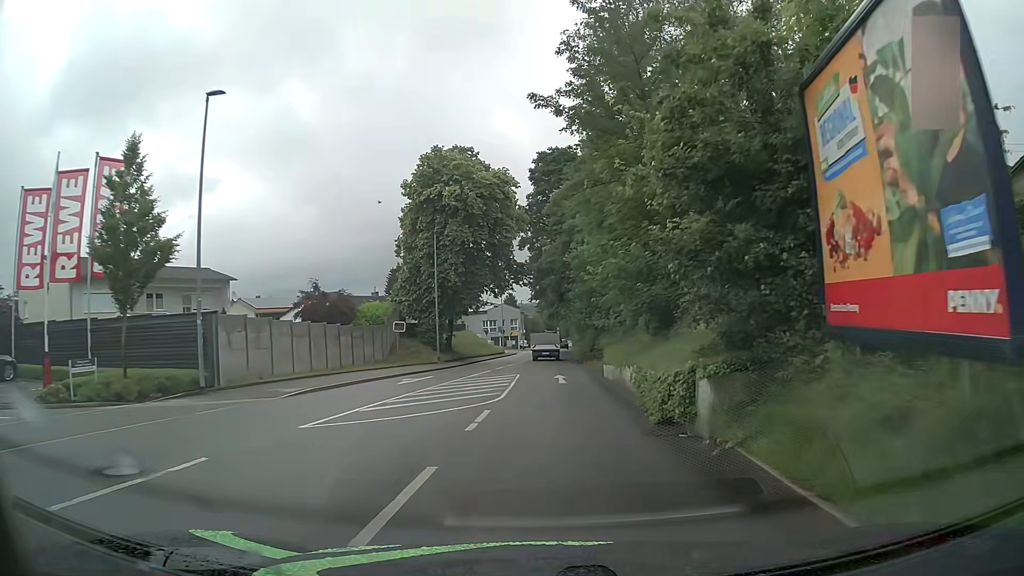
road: tertiary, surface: asphalt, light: Day
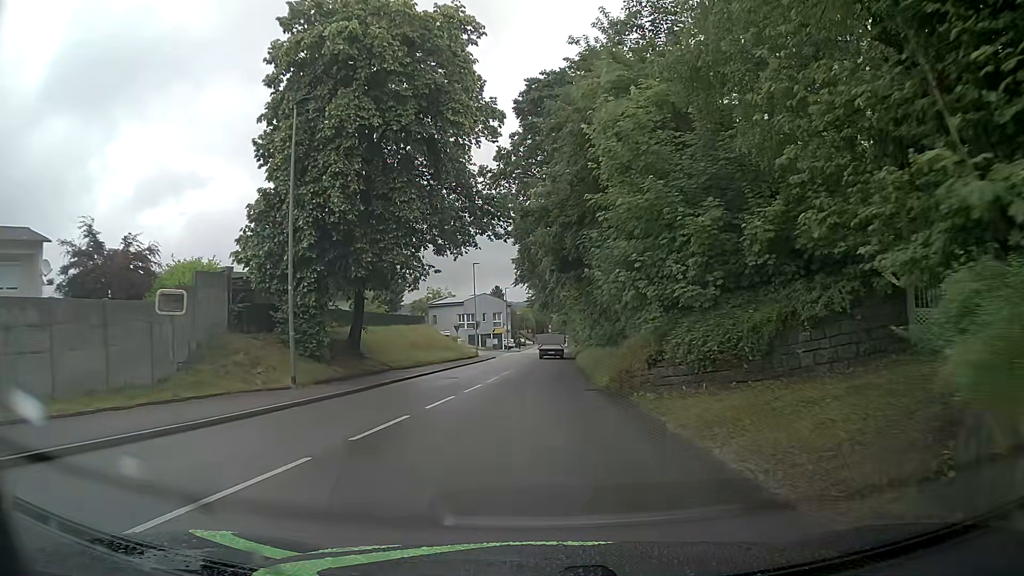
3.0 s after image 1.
(+0.2, +23.6) m; +1°
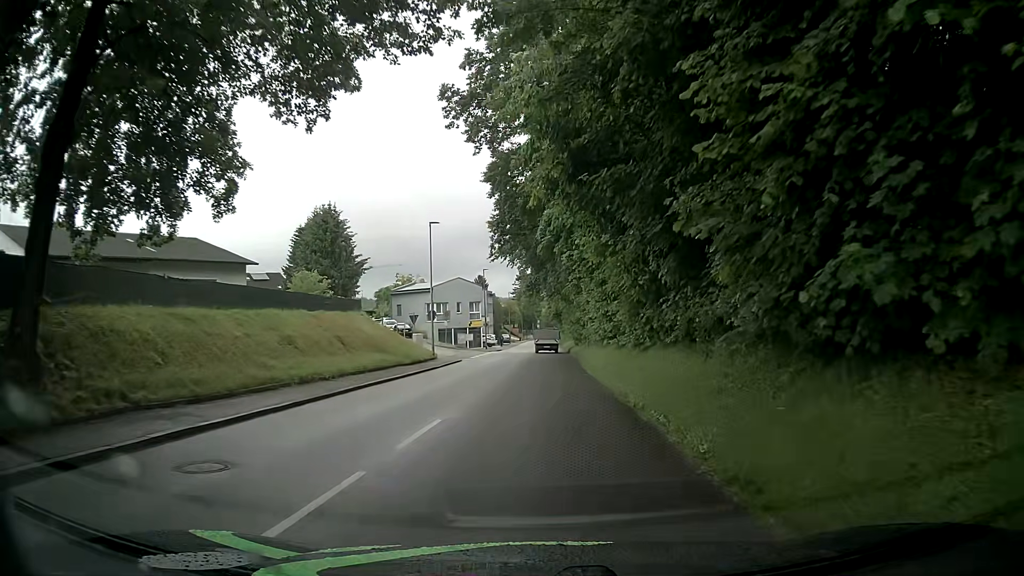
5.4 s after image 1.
(-0.3, +18.7) m; -1°
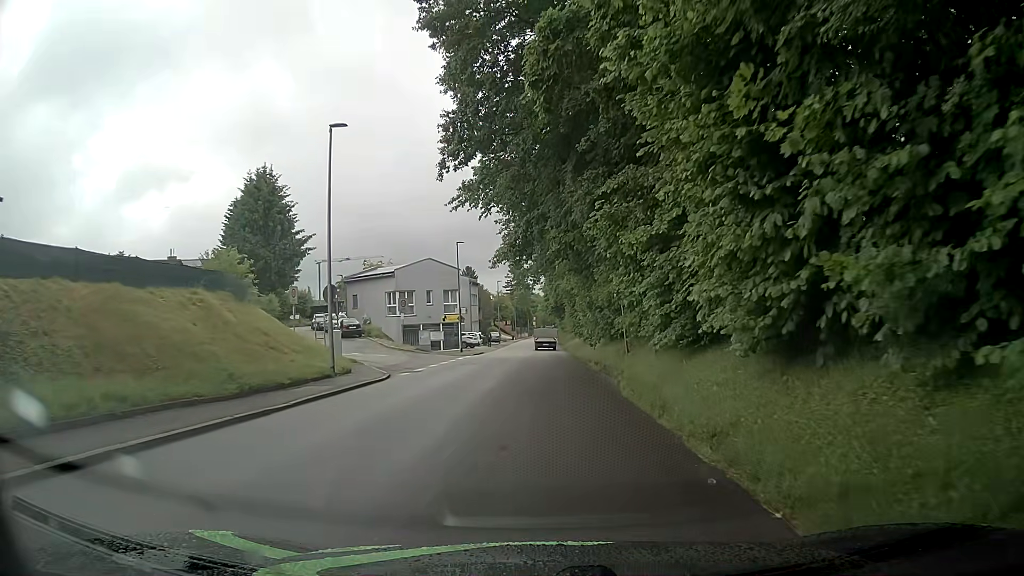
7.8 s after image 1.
(+0.3, +18.7) m; +1°
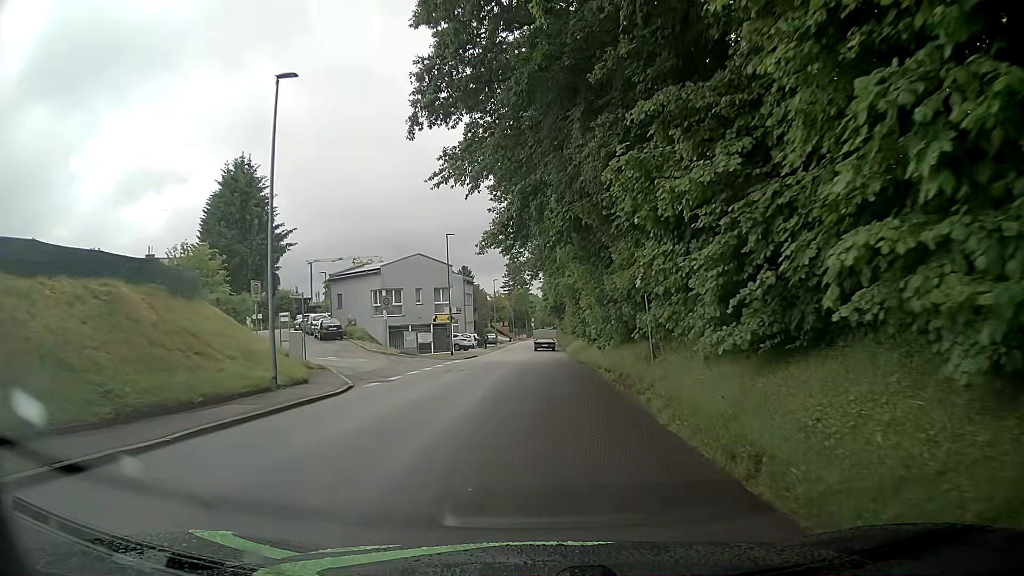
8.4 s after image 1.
(0.0, +4.7) m; -1°
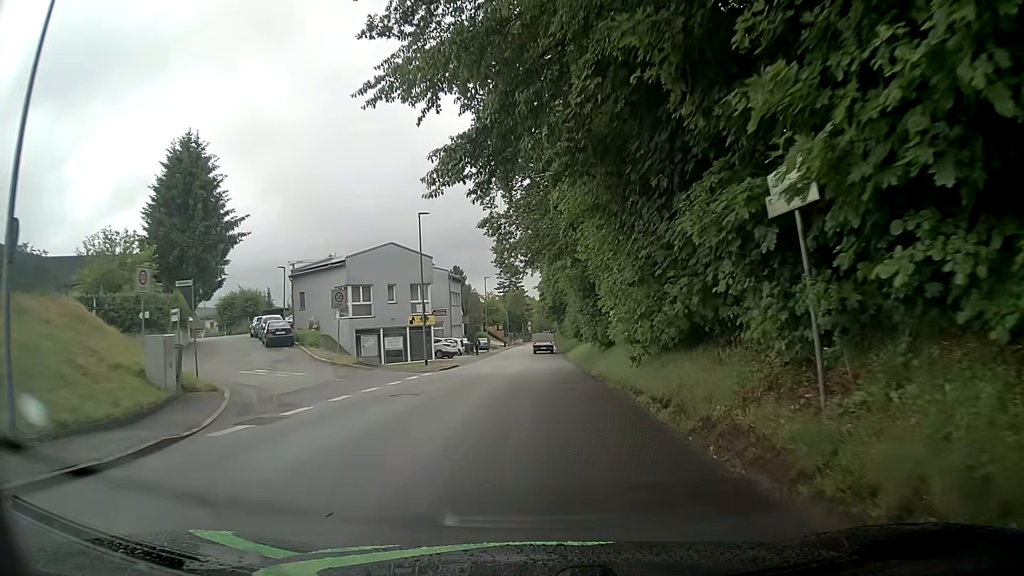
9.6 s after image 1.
(0.0, +9.4) m; -1°
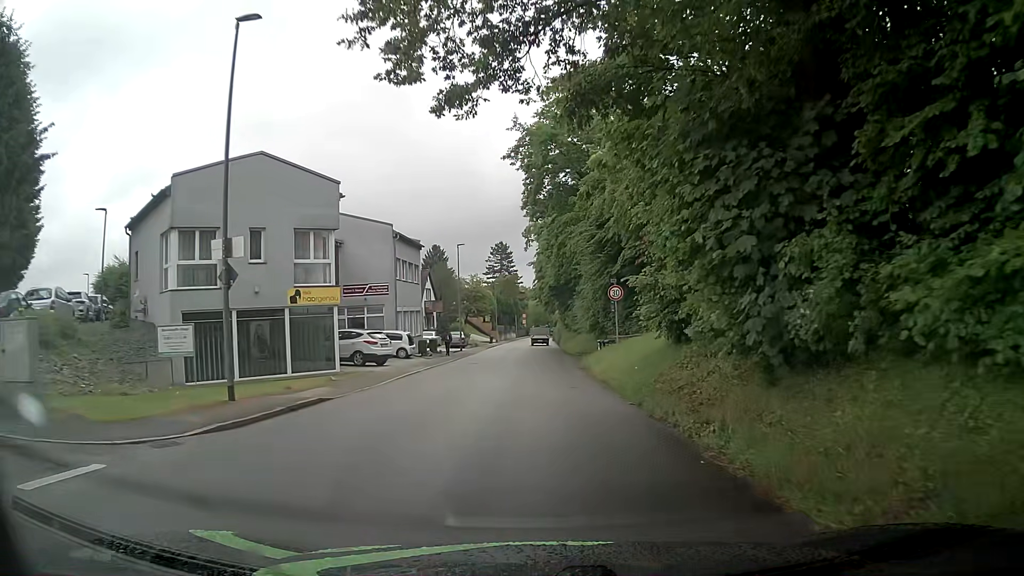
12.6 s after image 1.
(+0.9, +23.1) m; +3°
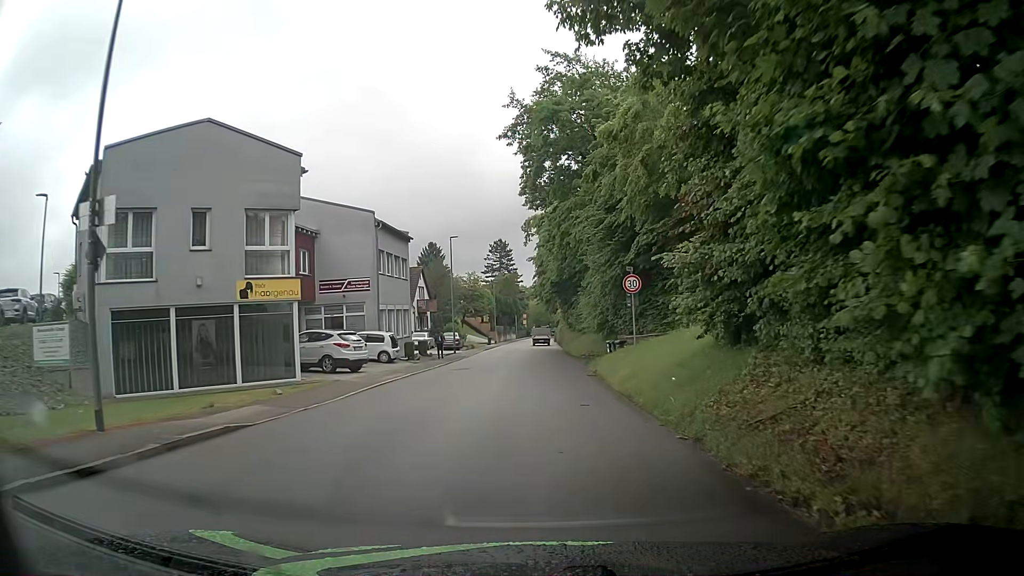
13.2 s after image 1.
(0.0, +4.7) m; -1°
(0, +10) (+1, +20) (+1, +30) (+1, +40) (+1, +50) (+2, +60) (+2, +70) (+2, +80) (+3, +90) (+3, +100) m
